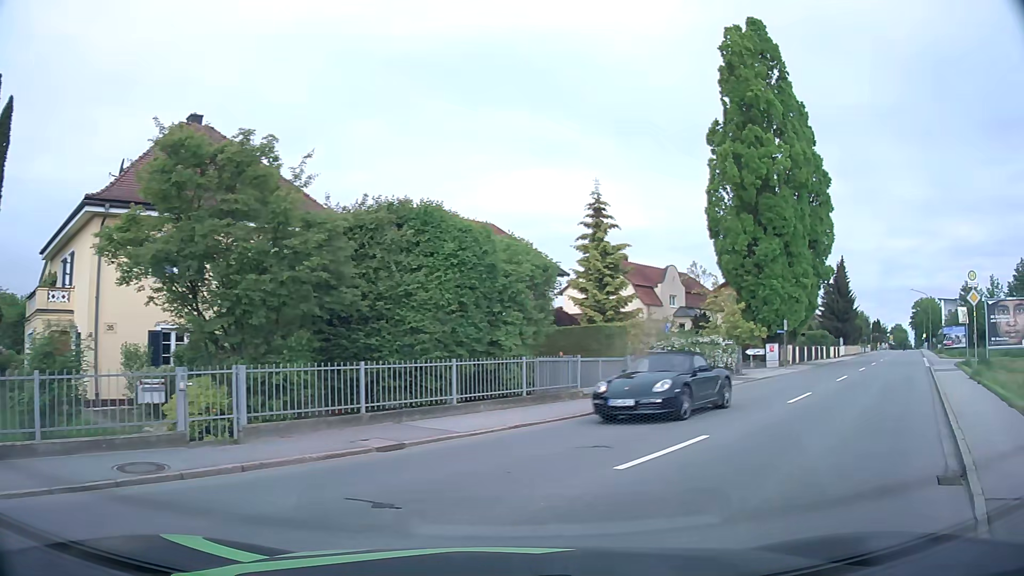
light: Day
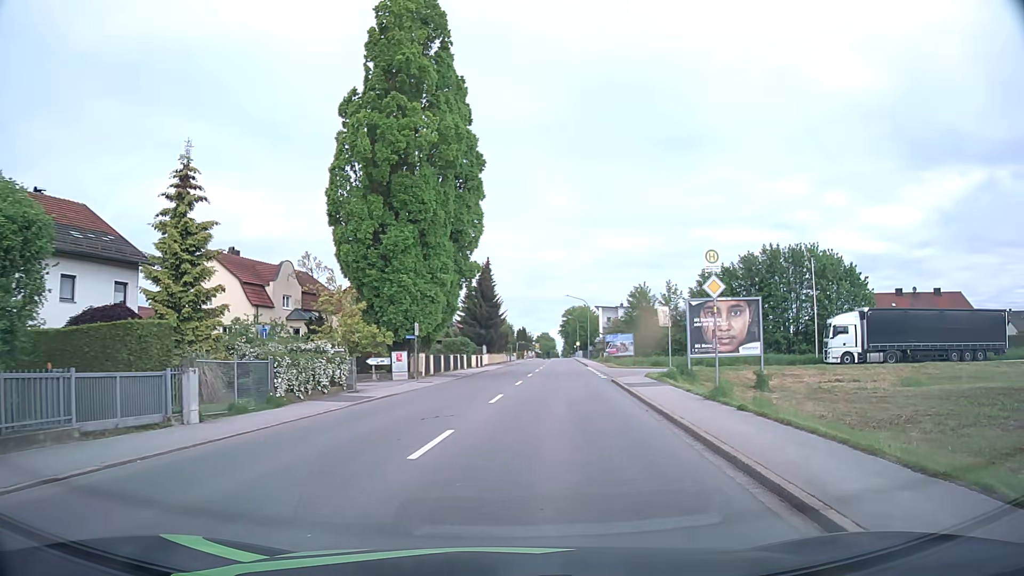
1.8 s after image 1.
(+2.3, +7.3) m; +32°
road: primary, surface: asphalt
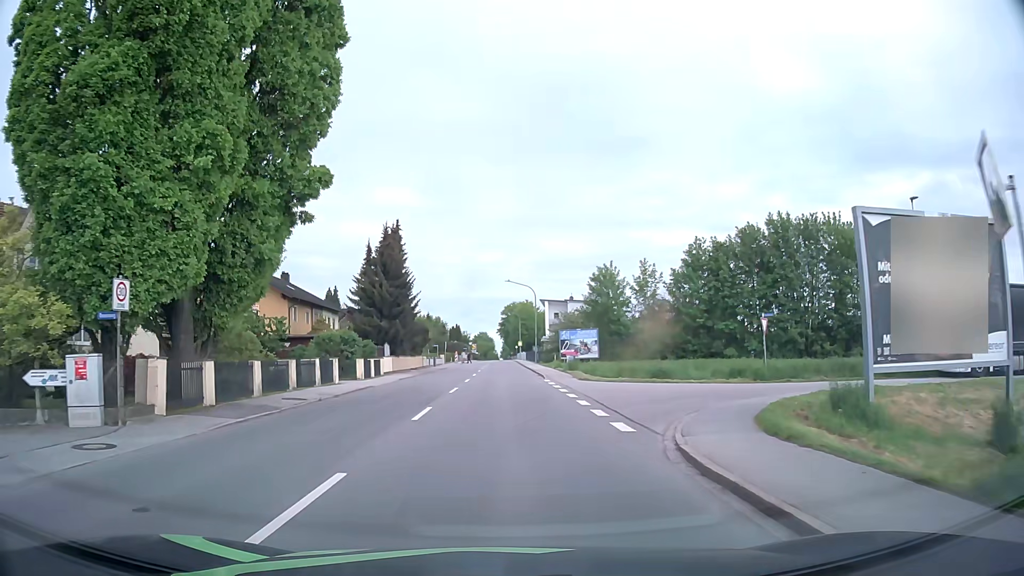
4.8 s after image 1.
(+1.7, +22.5) m; +5°
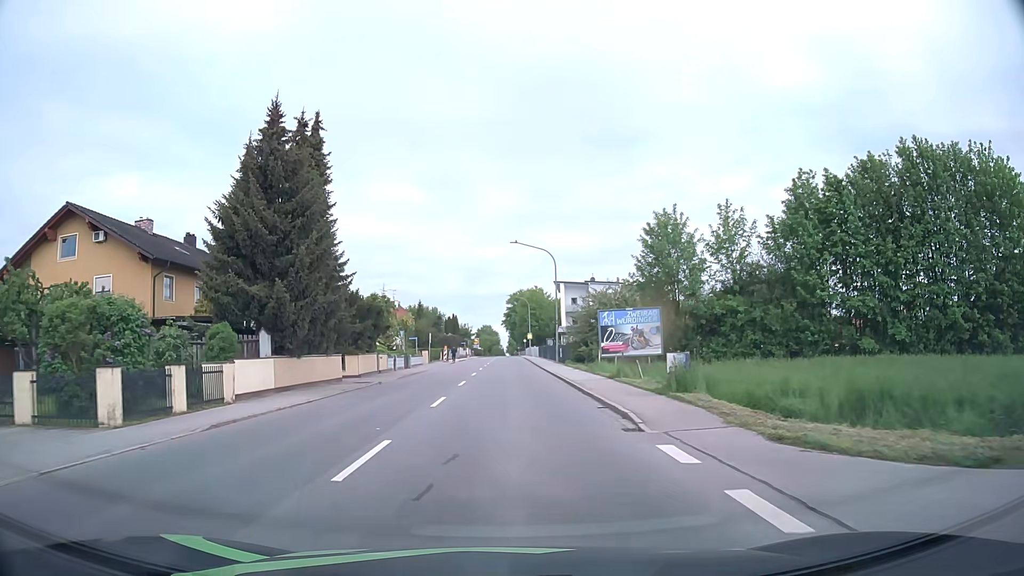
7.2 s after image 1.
(0.0, +24.8) m; 0°
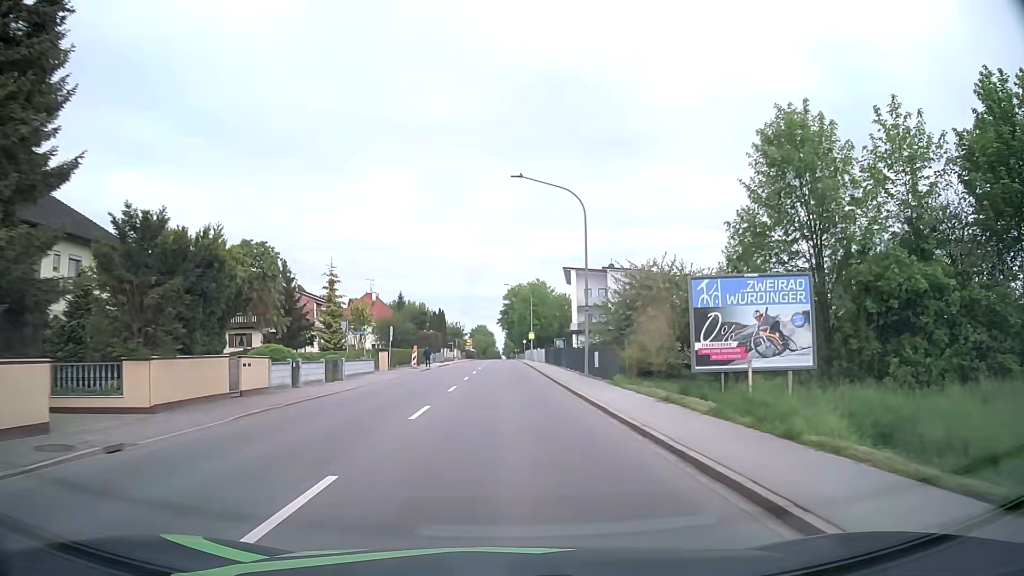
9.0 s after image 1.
(-0.1, +21.0) m; 0°
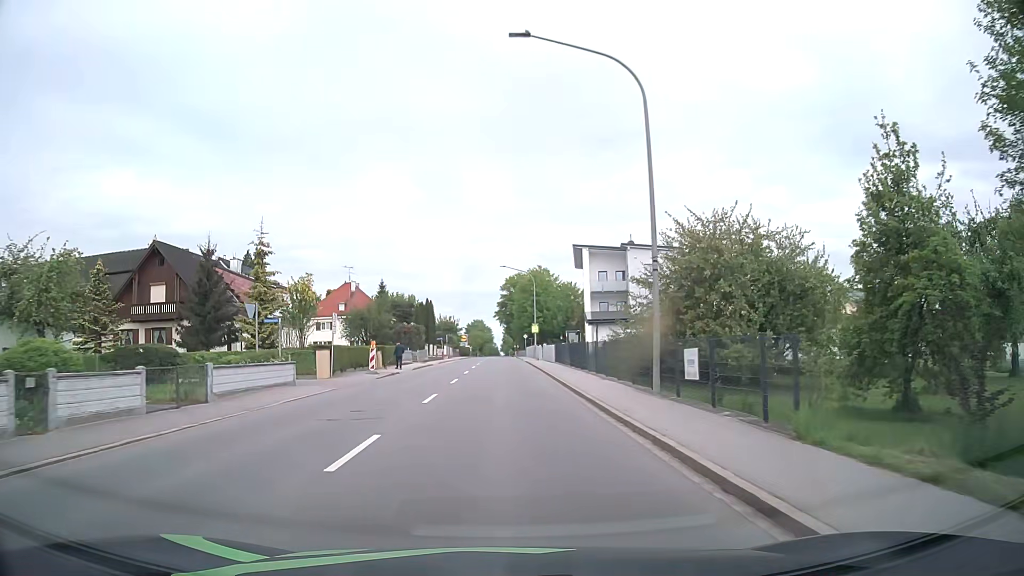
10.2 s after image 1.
(0.0, +14.9) m; 0°
